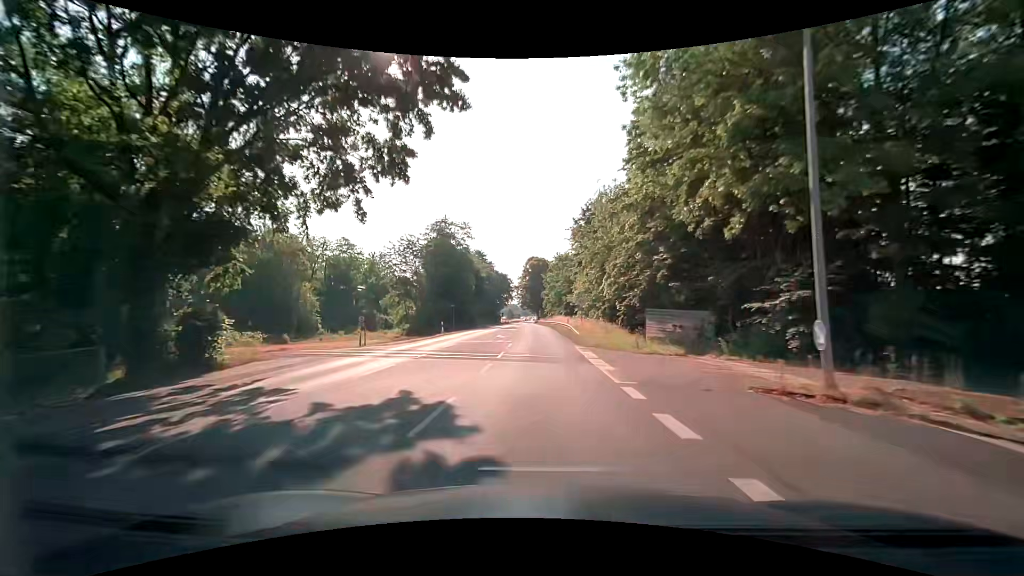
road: primary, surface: asphalt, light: Day
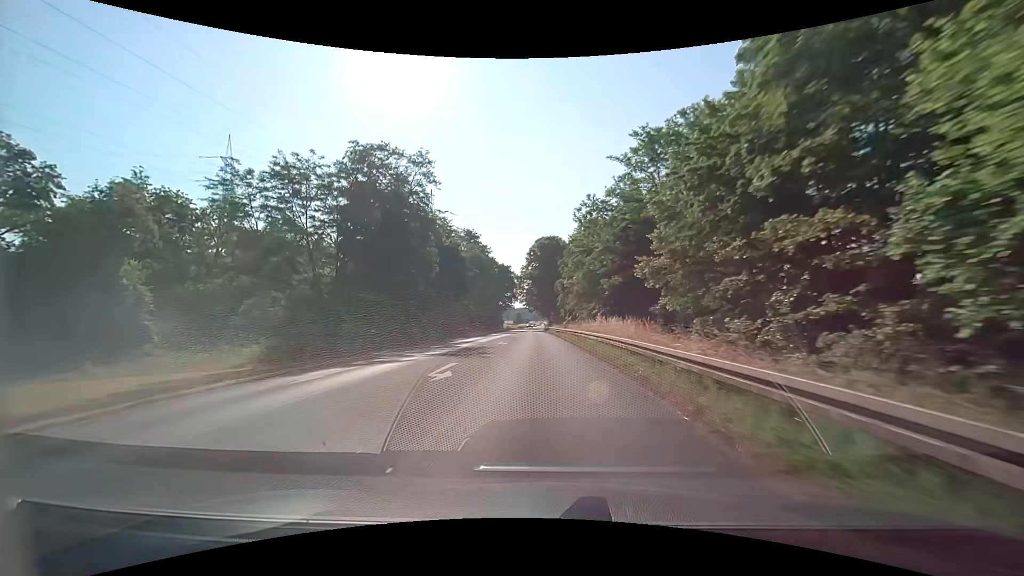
(-0.6, +43.1) m; -1°
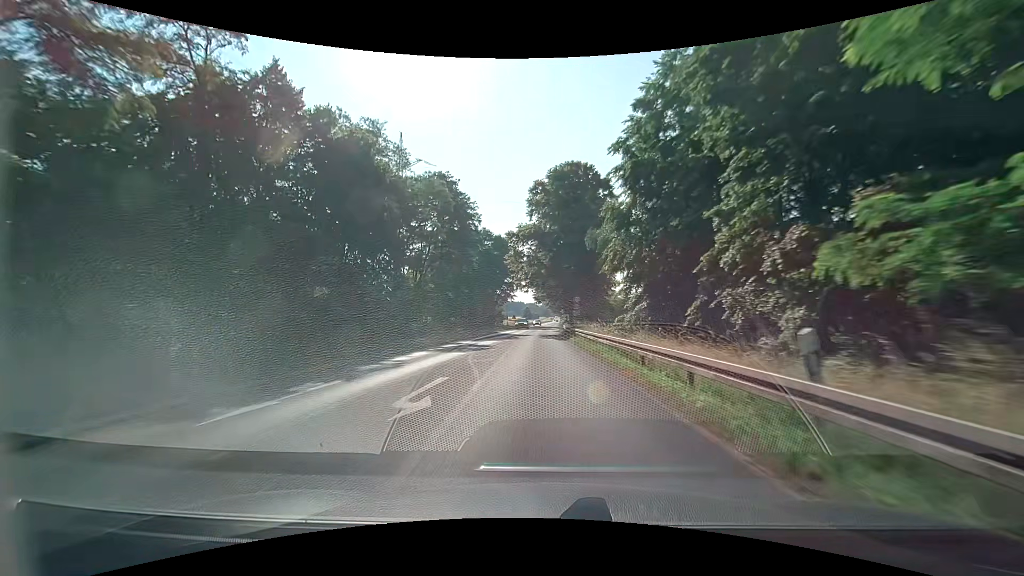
(-0.8, +43.0) m; -2°
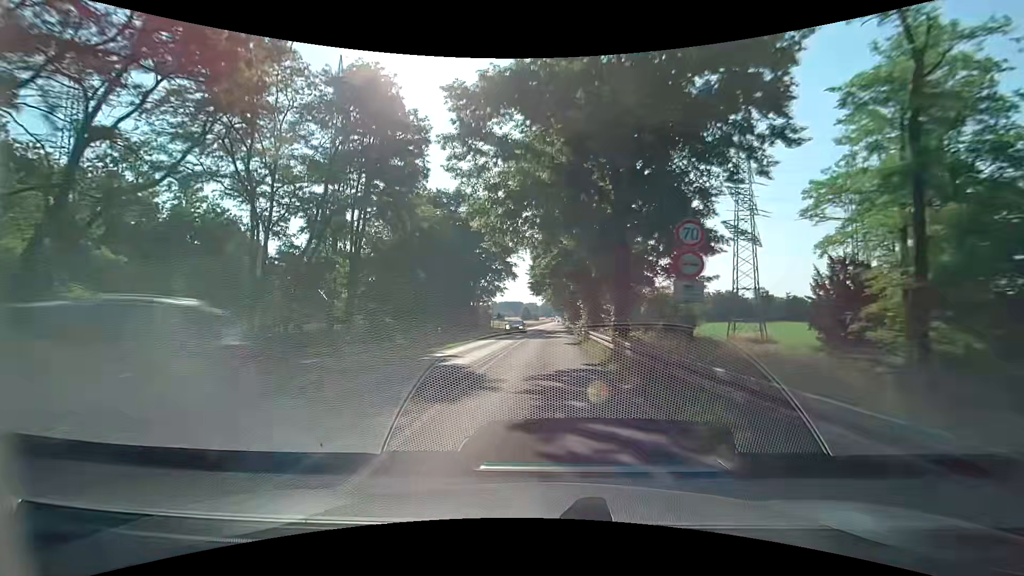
(+0.1, +32.3) m; 0°
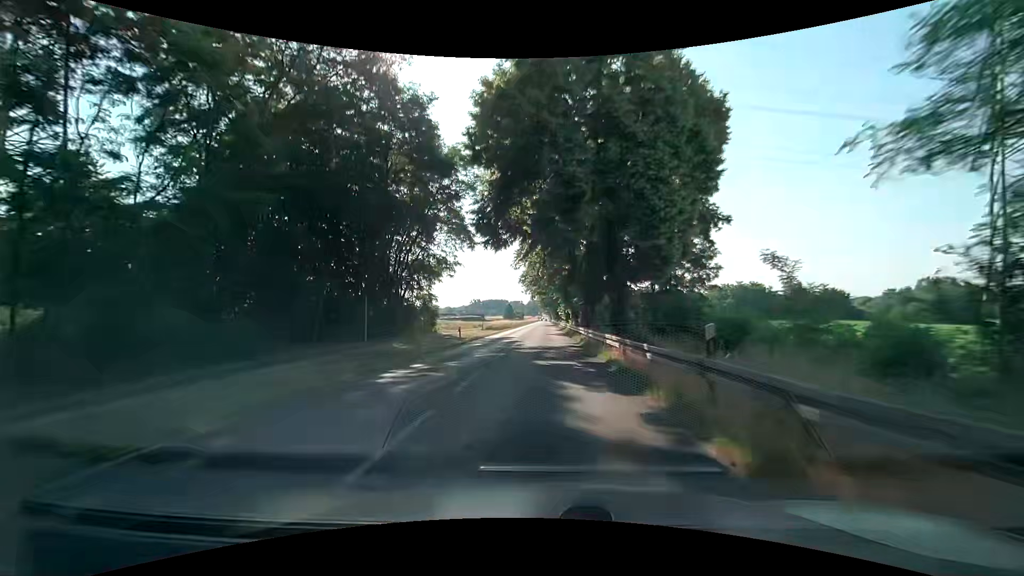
(+0.7, +43.1) m; +2°
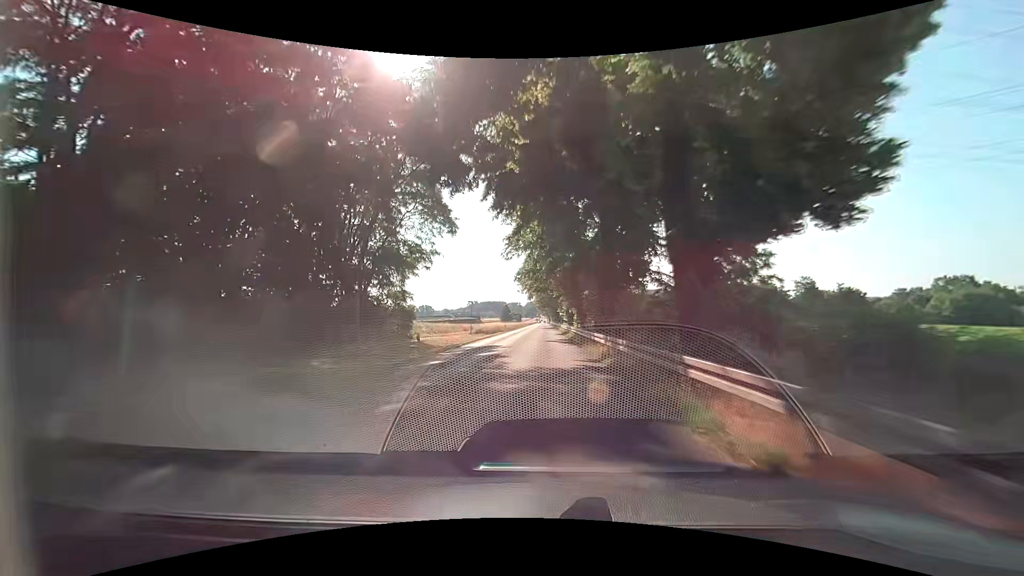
(0.0, +10.8) m; 0°
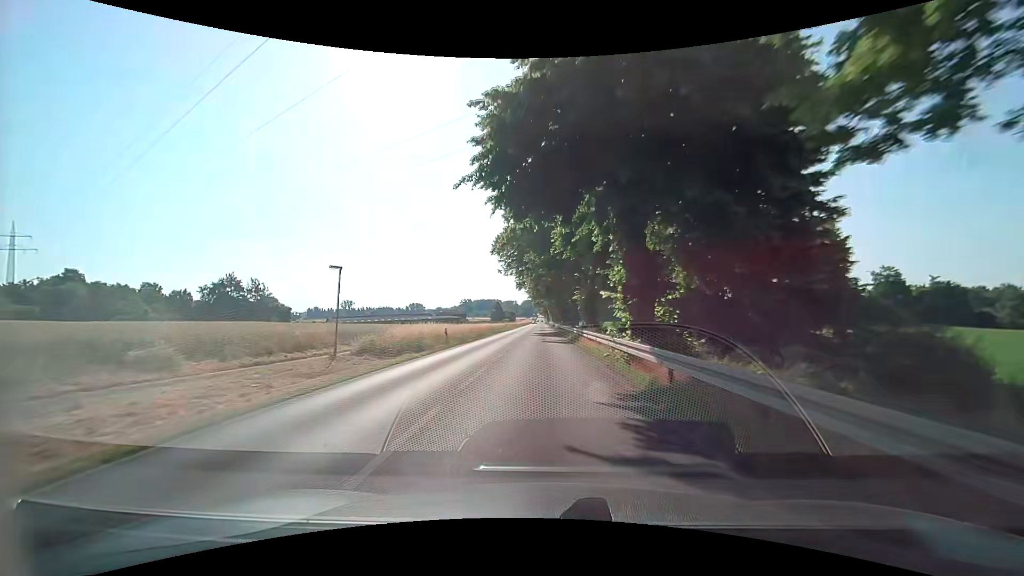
(+0.2, +43.1) m; 0°
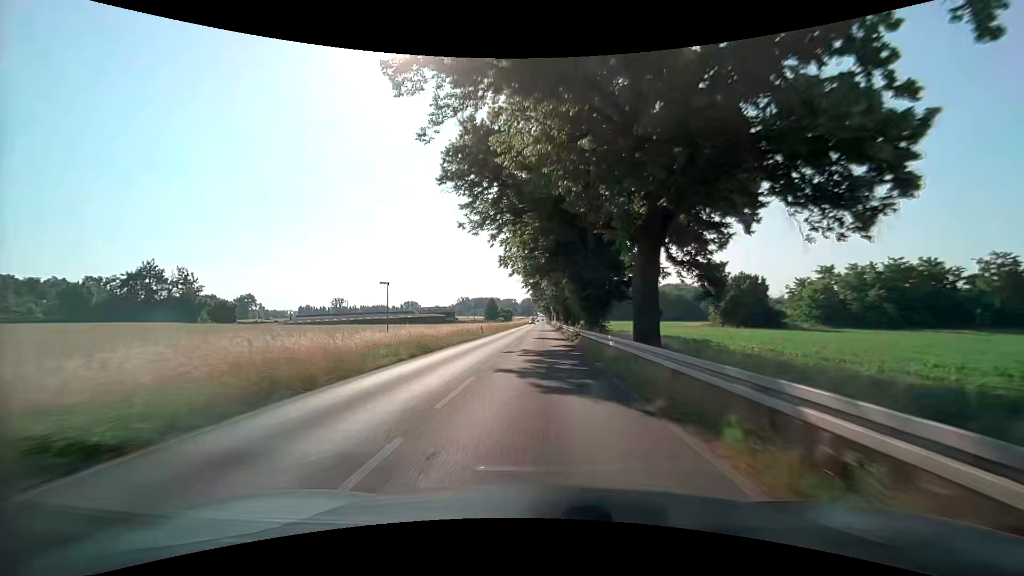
(0.0, +32.3) m; 0°
(0, +10) (0, +20) (0, +30) (0, +40) (0, +50) (0, +60) (0, +70) (0, +80) (0, +90) (0, +100) m
